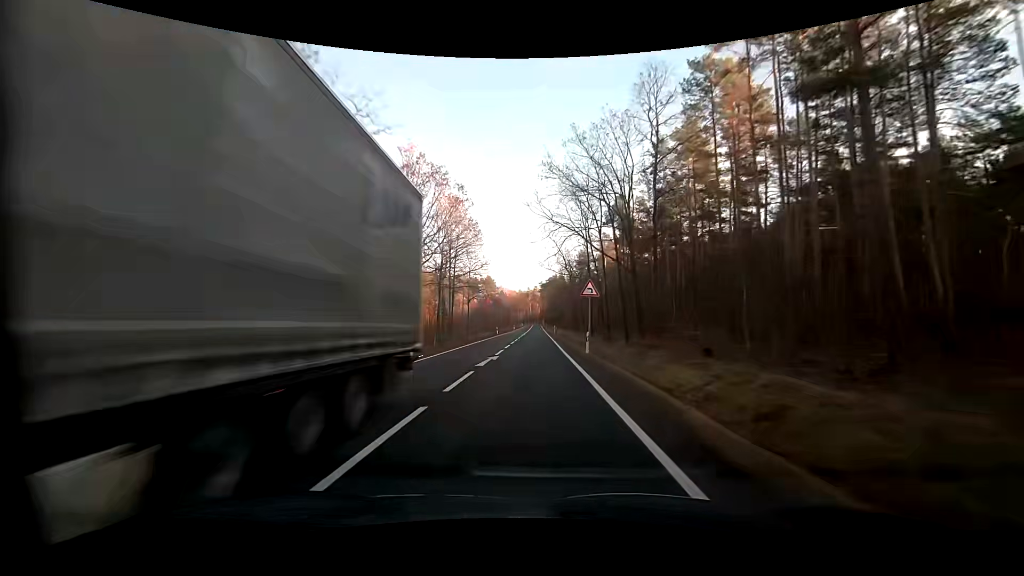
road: primary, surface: asphalt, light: Day
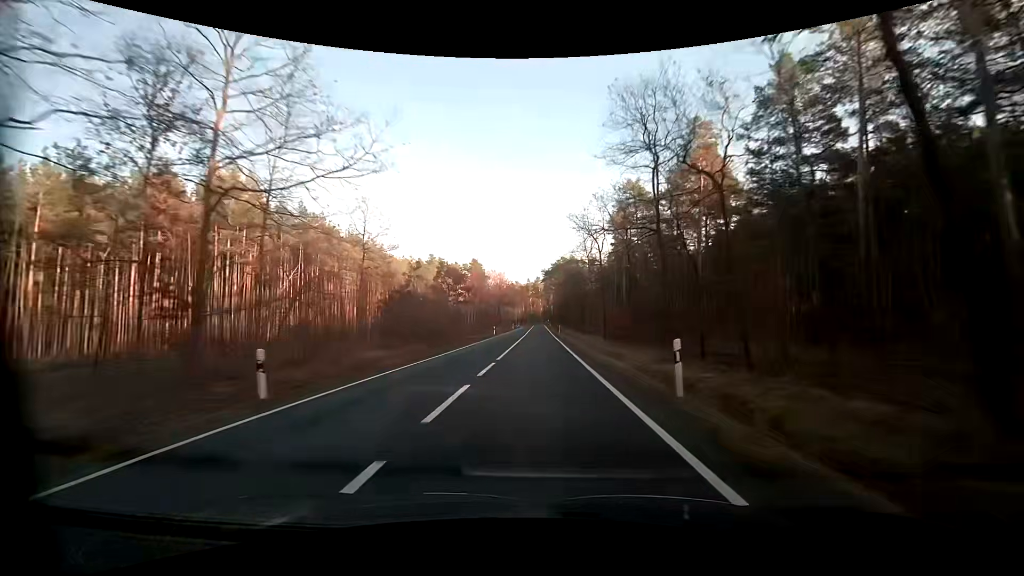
(-0.2, +63.2) m; 0°
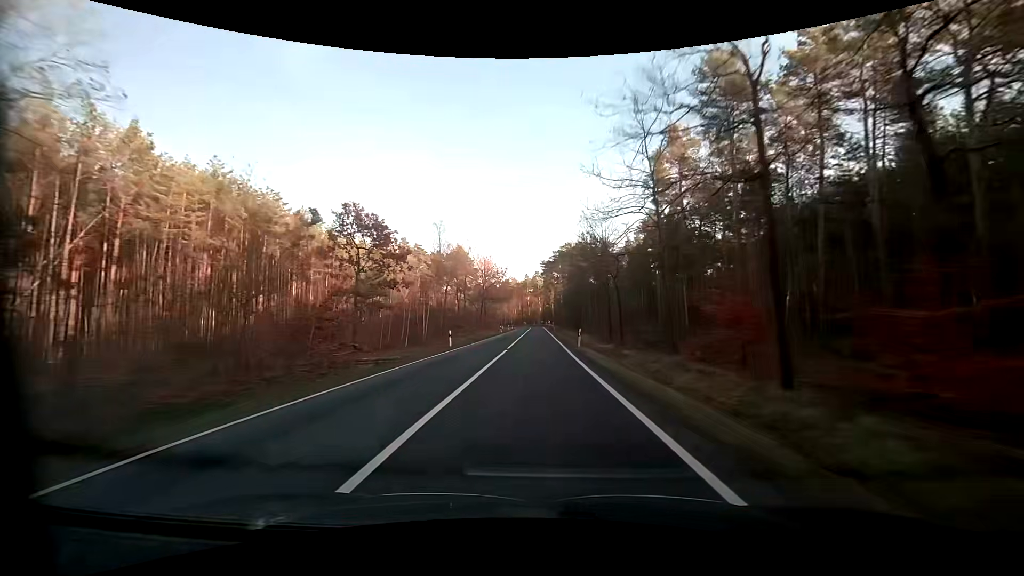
(+0.3, +31.4) m; +1°
(0, +10) (0, +20) (0, +30) (0, +40) (0, +50) (0, +60) (0, +70) (0, +80) (-1, +90) (-1, +100) m
